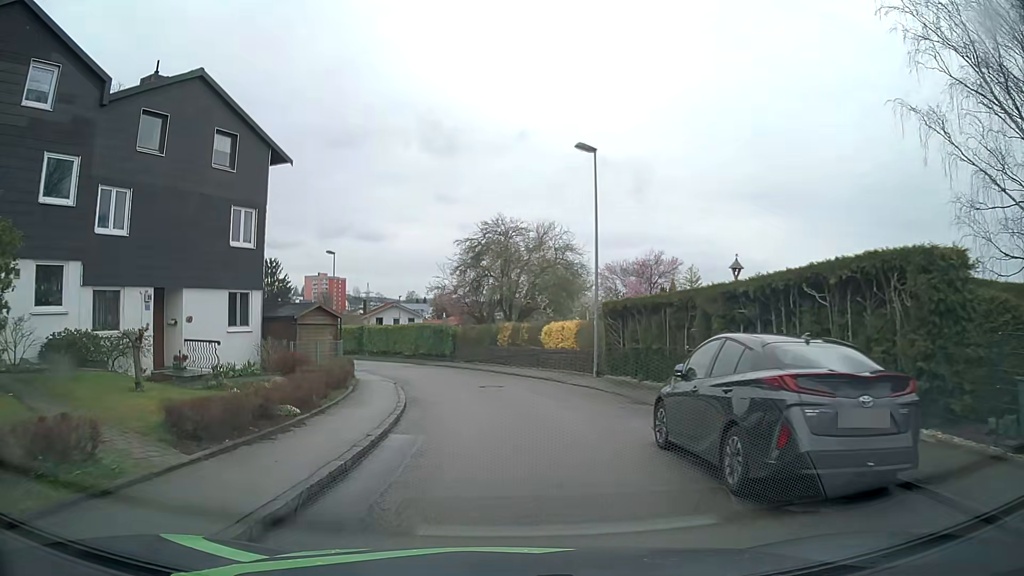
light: Day
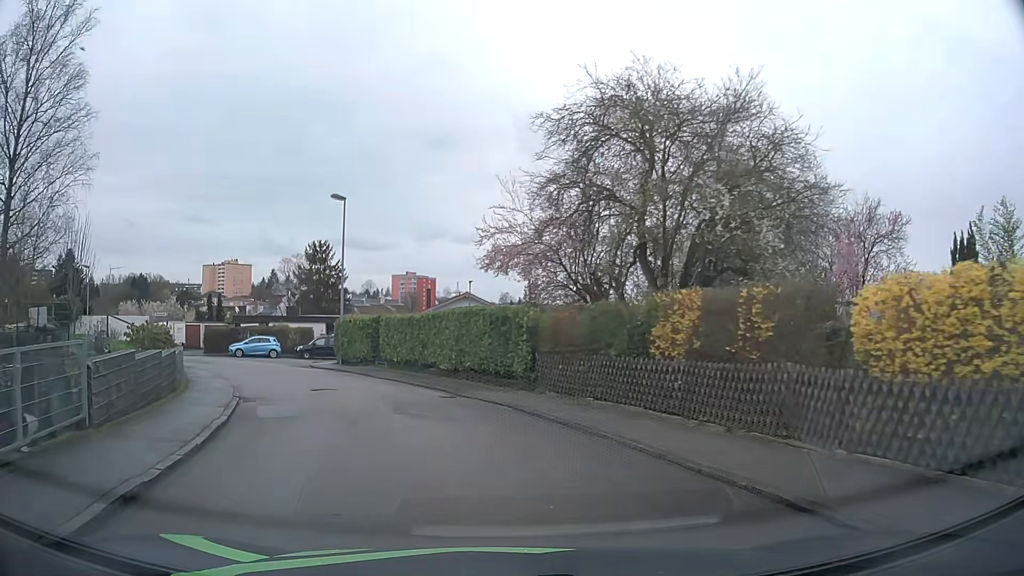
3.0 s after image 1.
(-1.0, +21.9) m; -8°
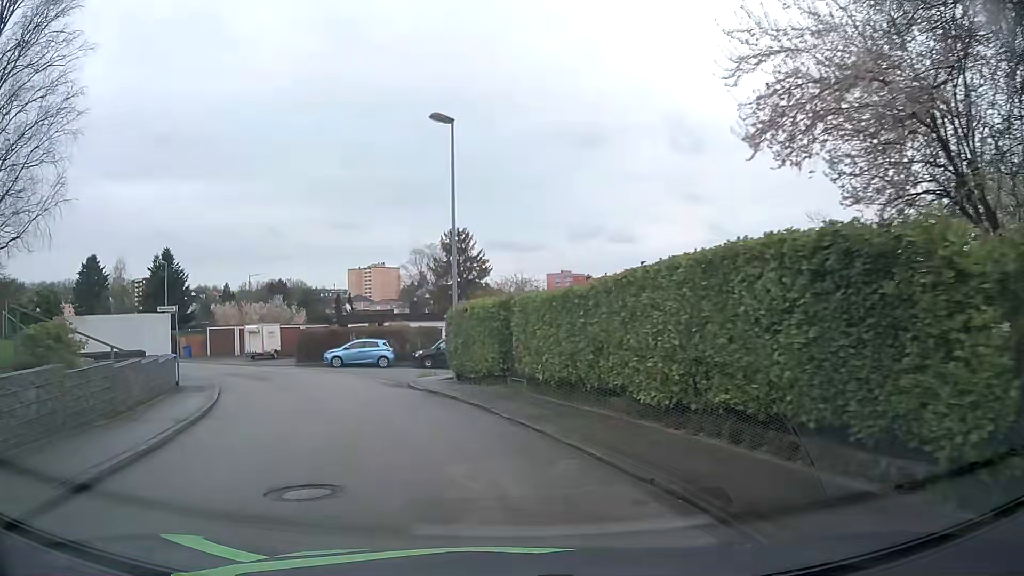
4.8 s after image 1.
(-1.4, +12.6) m; -13°
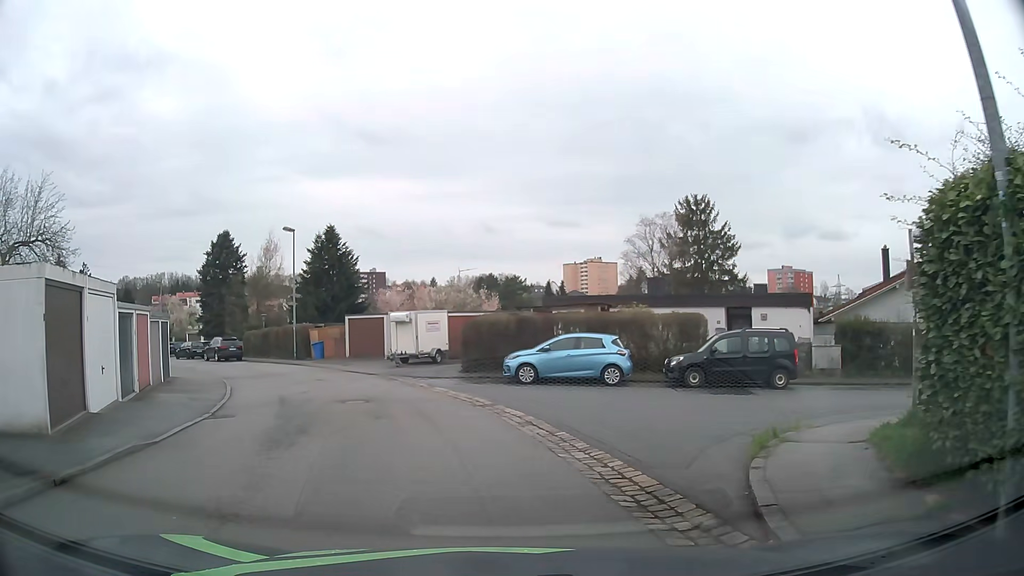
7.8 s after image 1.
(-3.0, +16.5) m; -18°
(-1, +10) (-4, +20) (-8, +28) (-15, +36) (-22, +43) (-28, +51) (-35, +58) (-43, +64) (-51, +70) (-59, +76) m
